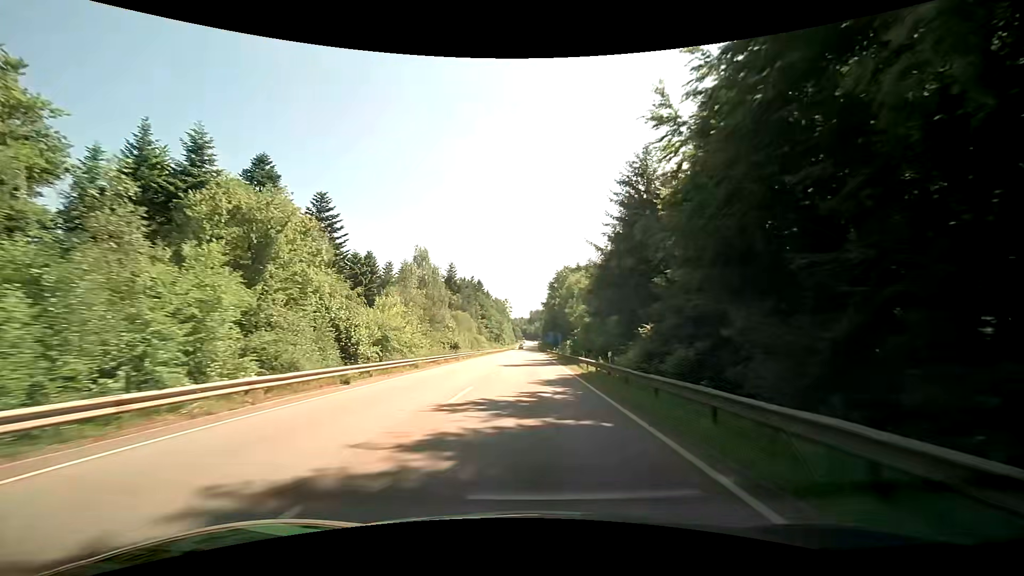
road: secondary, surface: asphalt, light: Day
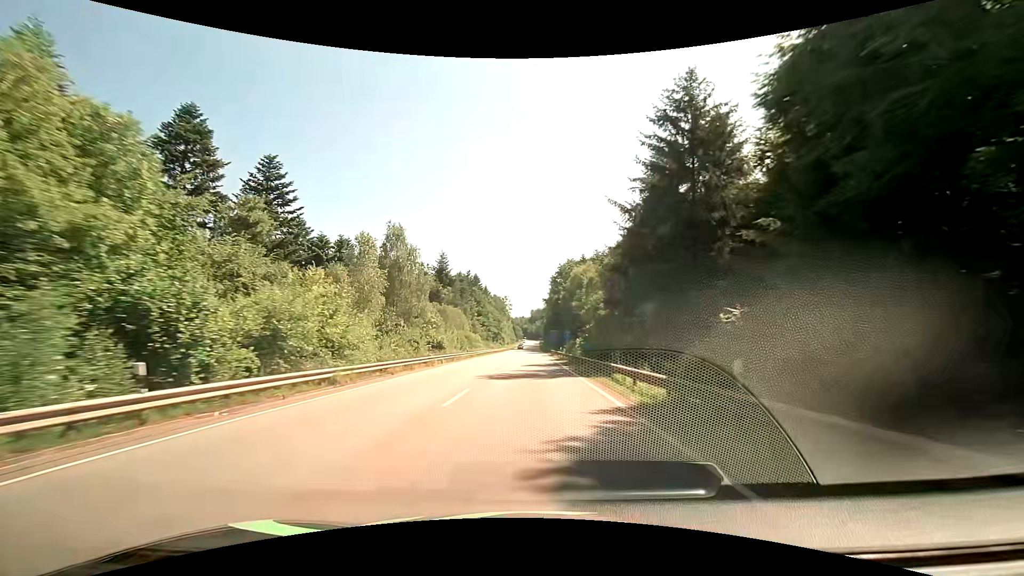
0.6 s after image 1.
(0.0, +13.0) m; 0°
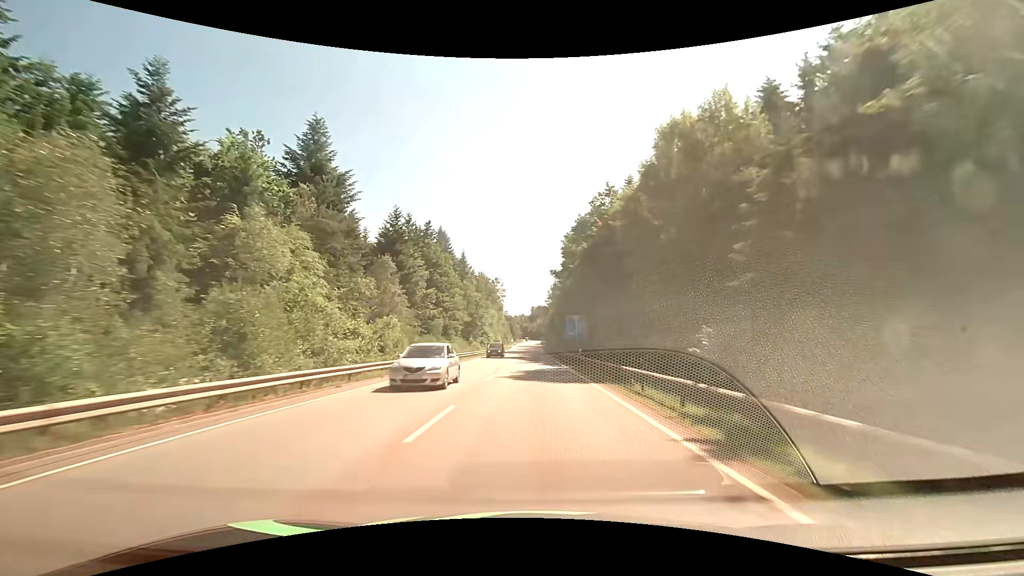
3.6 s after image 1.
(-0.1, +65.0) m; 0°
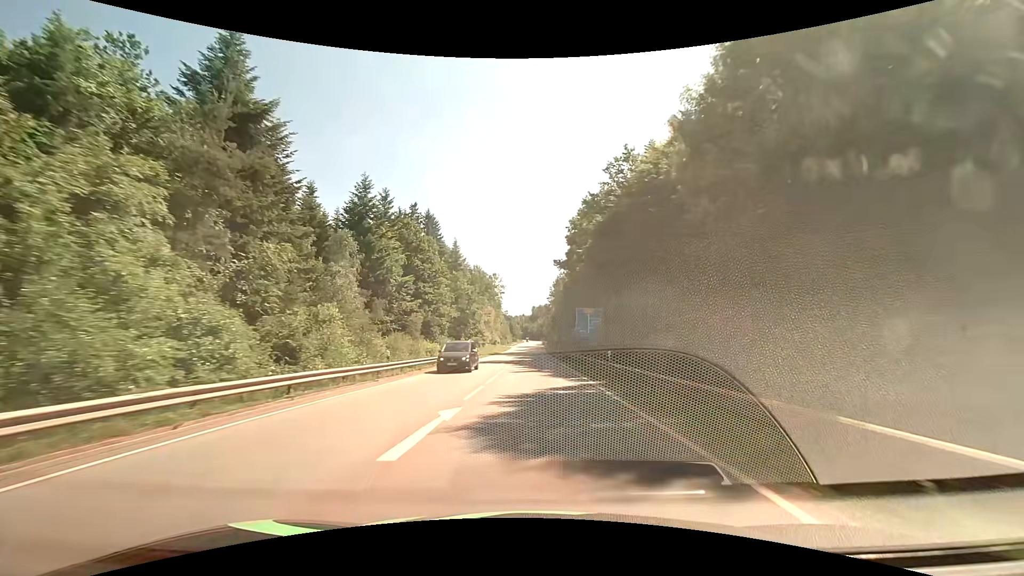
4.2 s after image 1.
(0.0, +13.0) m; 0°
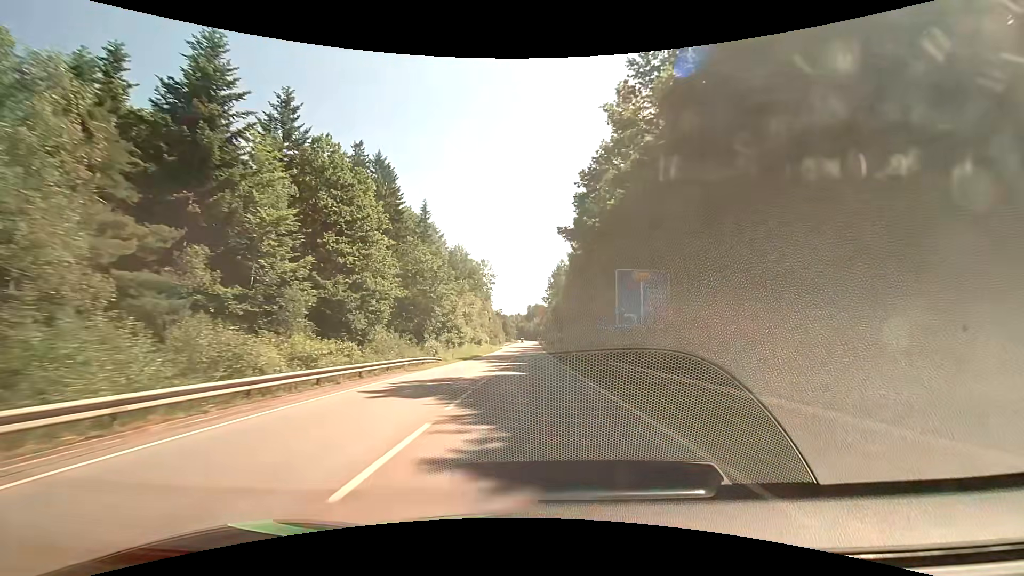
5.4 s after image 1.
(+0.1, +26.0) m; 0°
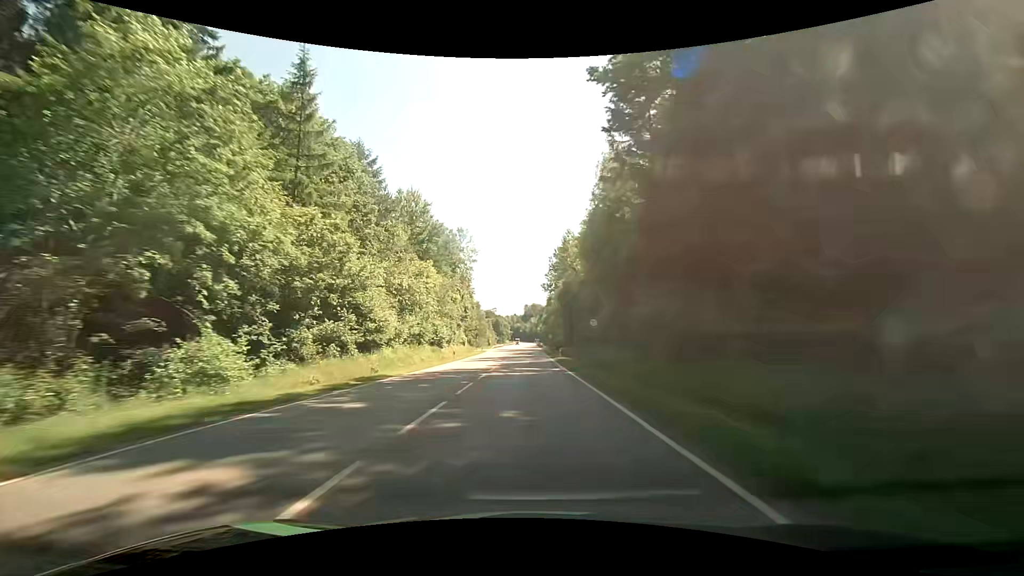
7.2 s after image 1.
(+0.2, +38.9) m; 0°
(0, +10) (0, +20) (0, +30) (0, +40) (0, +50) (0, +60) (0, +70) (0, +80) (0, +90) (0, +100) m
